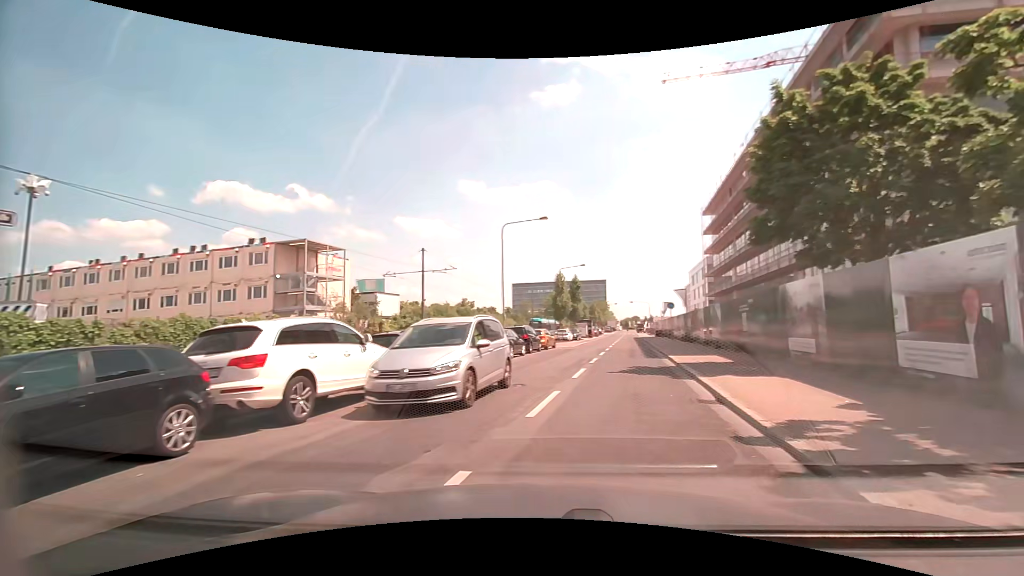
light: Day
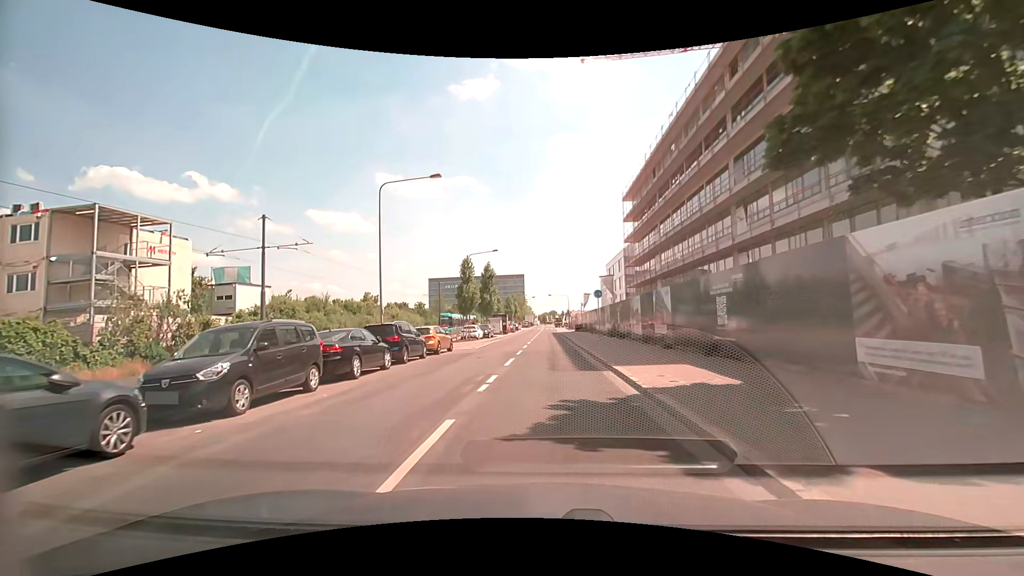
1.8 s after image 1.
(+1.2, +10.0) m; +8°
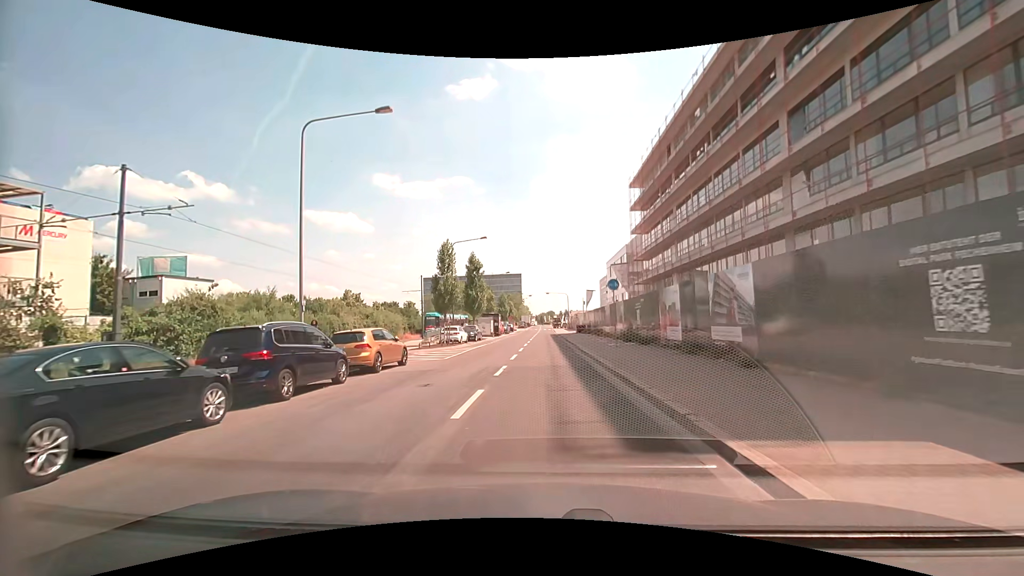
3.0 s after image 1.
(+0.1, +9.1) m; +1°
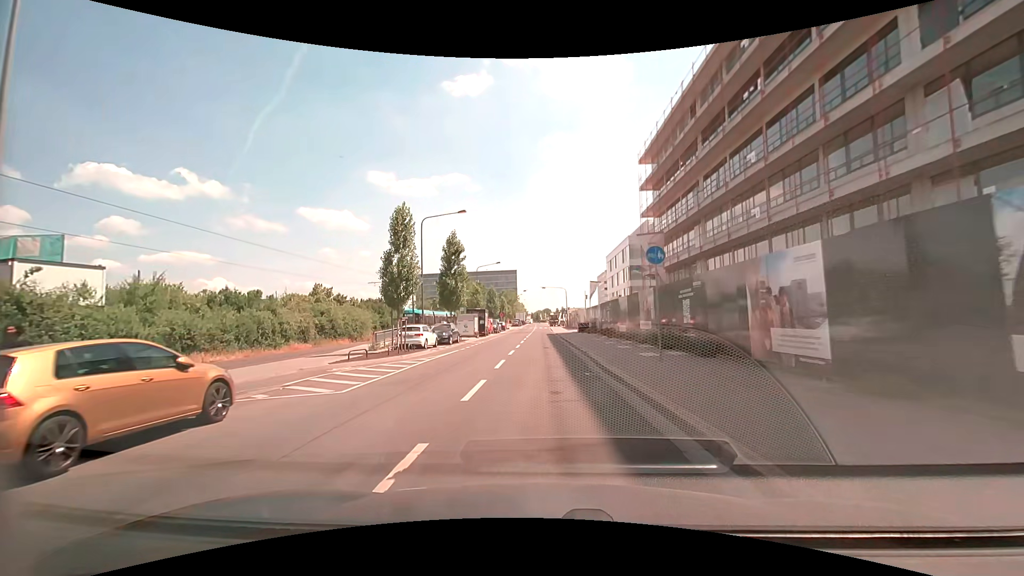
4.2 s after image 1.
(0.0, +10.8) m; 0°
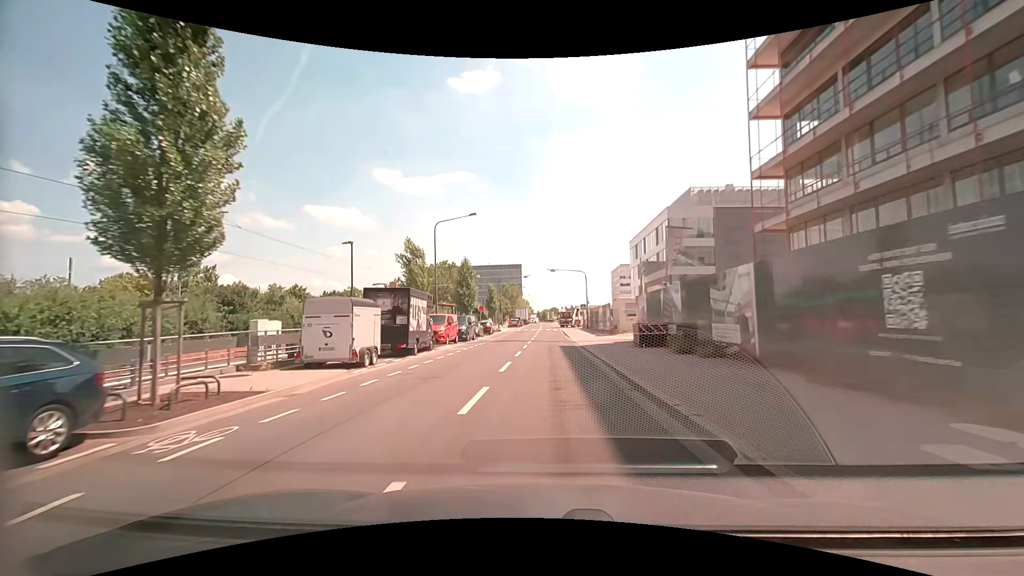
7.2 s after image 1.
(-0.3, +32.0) m; 0°
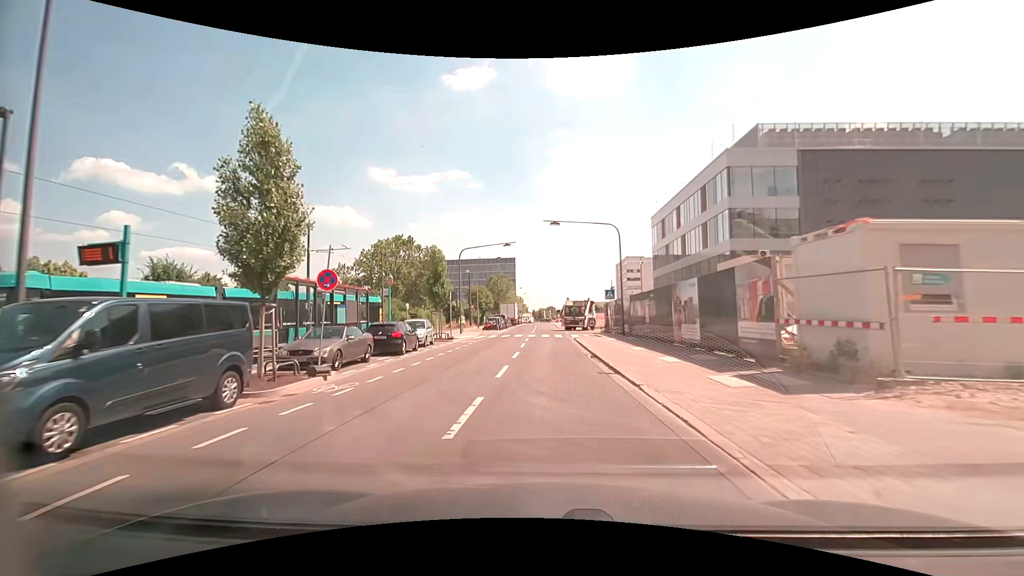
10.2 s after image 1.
(-0.2, +31.4) m; -1°
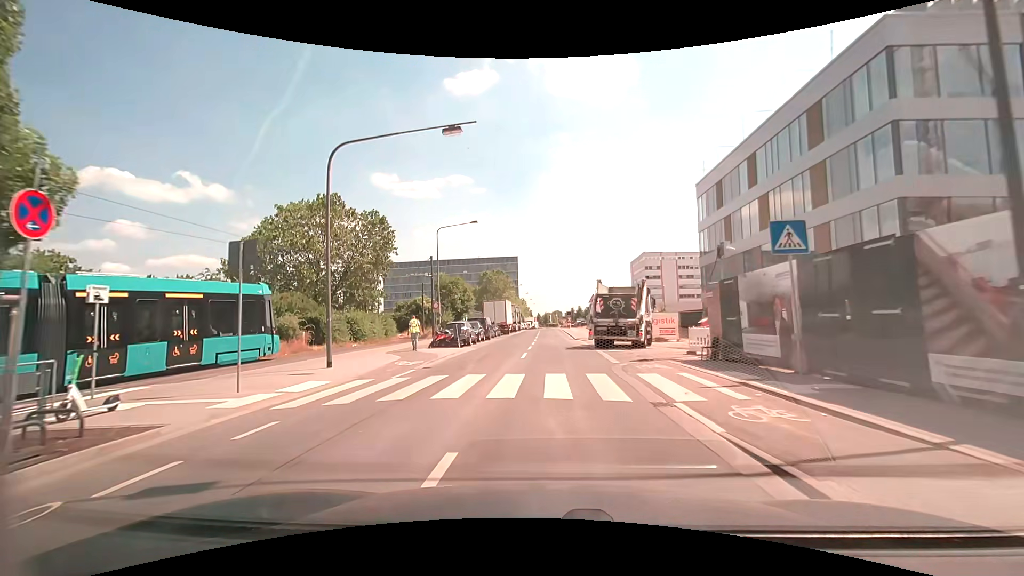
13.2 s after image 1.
(+0.2, +27.7) m; 0°
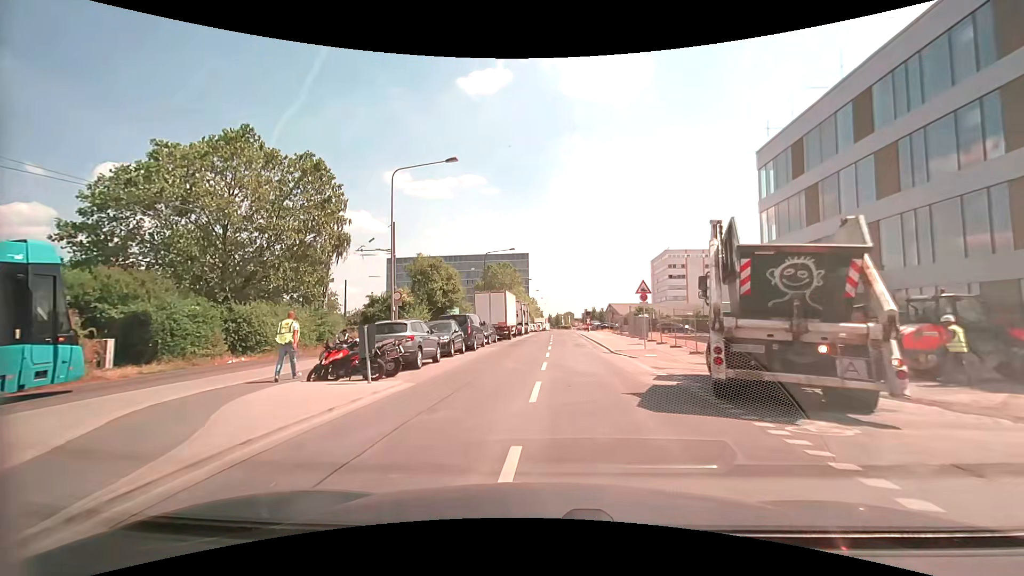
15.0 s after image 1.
(-0.5, +16.0) m; -2°
(0, +10) (+1, +20) (+2, +30) (+2, +40) (+2, +50) (+3, +60) (+3, +70) (+3, +80) (+3, +90) (+4, +100) m
